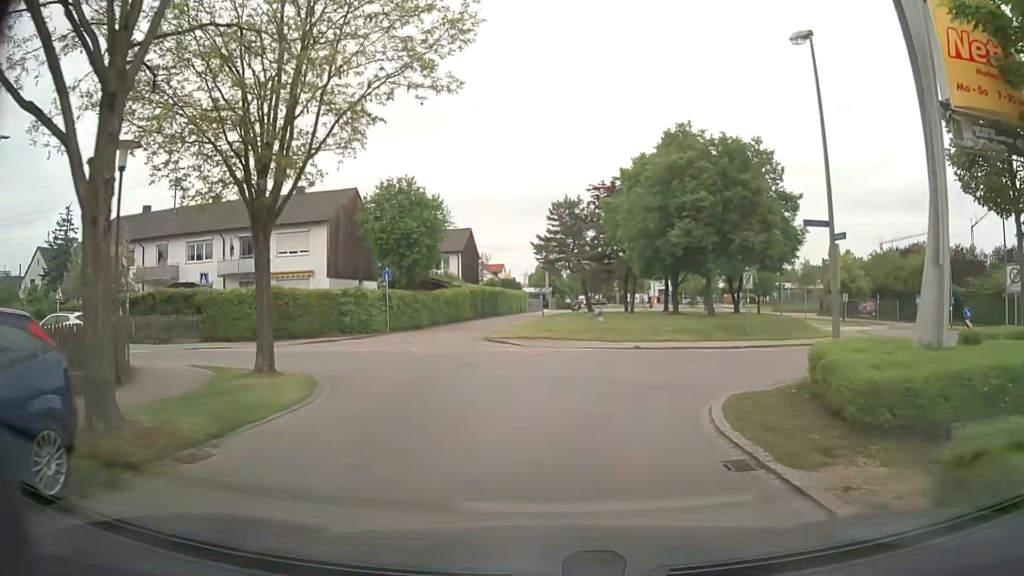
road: residential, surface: asphalt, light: Day
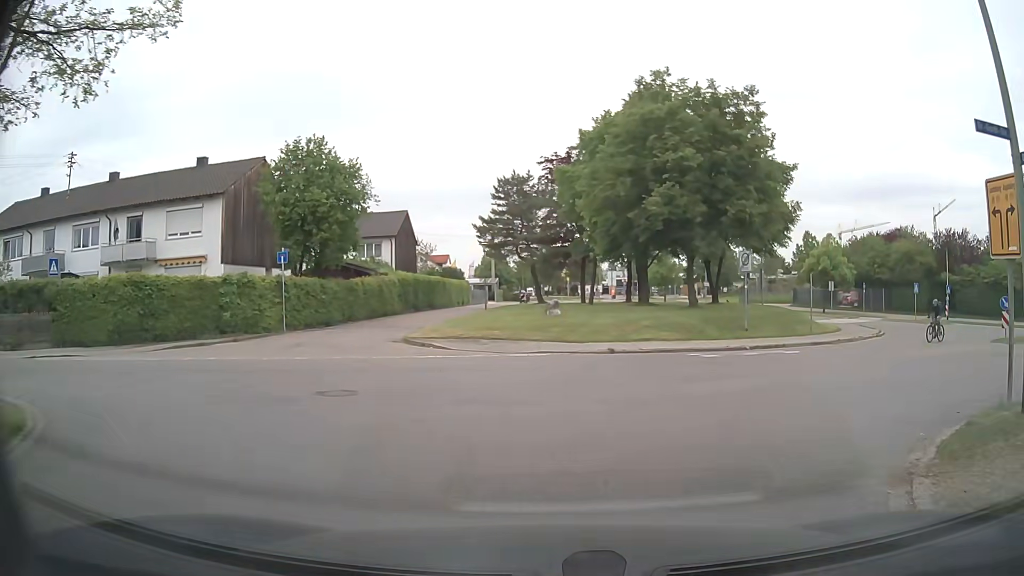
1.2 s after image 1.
(+0.1, +7.6) m; +4°
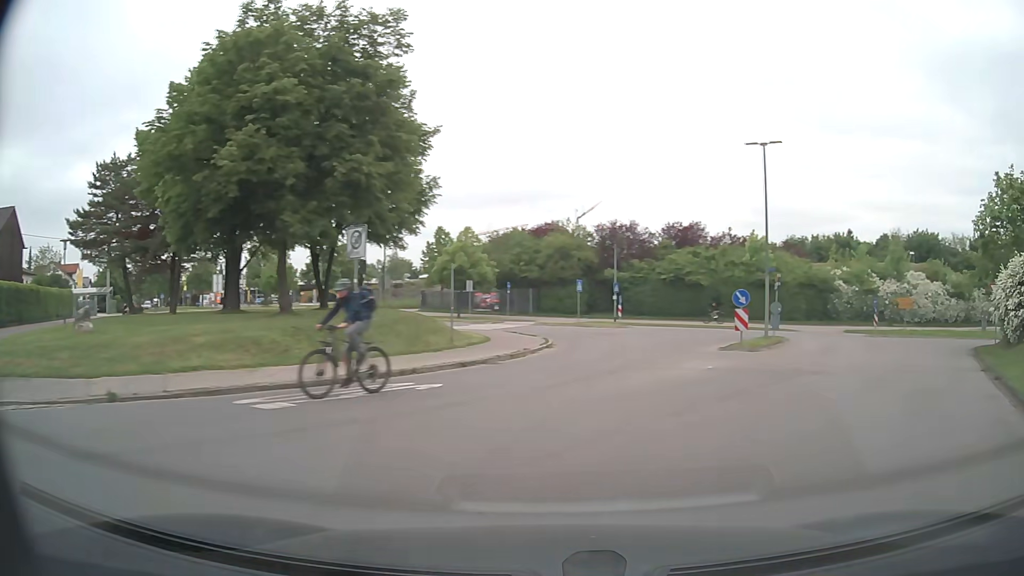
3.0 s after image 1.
(+2.1, +8.8) m; +33°
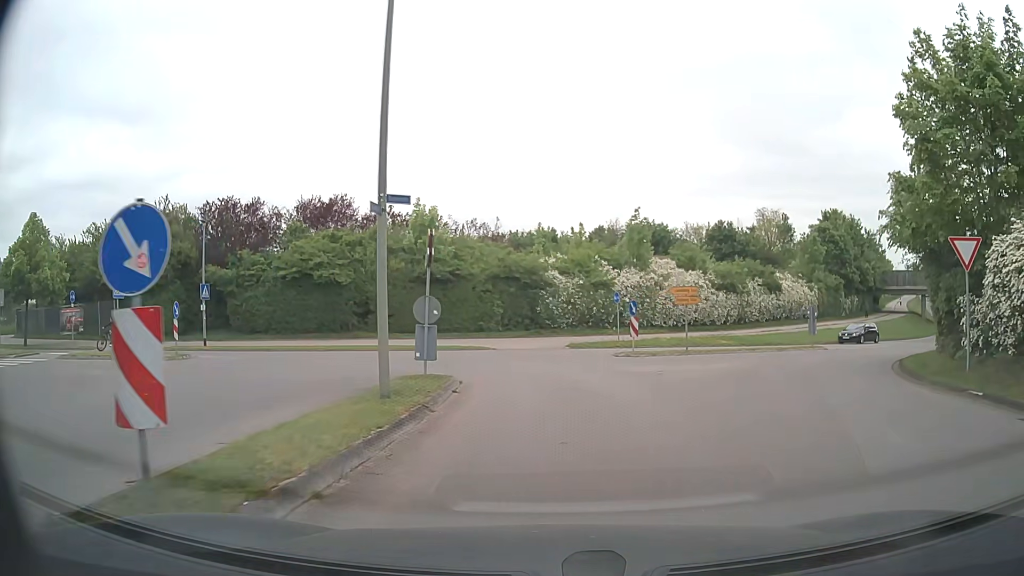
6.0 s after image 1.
(+6.4, +18.9) m; +25°
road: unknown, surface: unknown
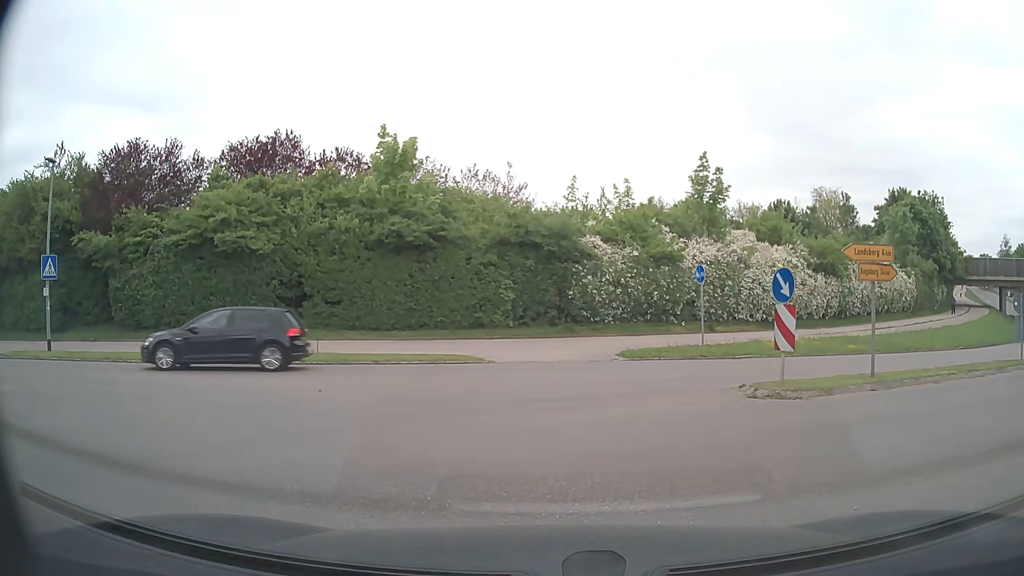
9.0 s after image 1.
(-0.1, +13.2) m; -2°
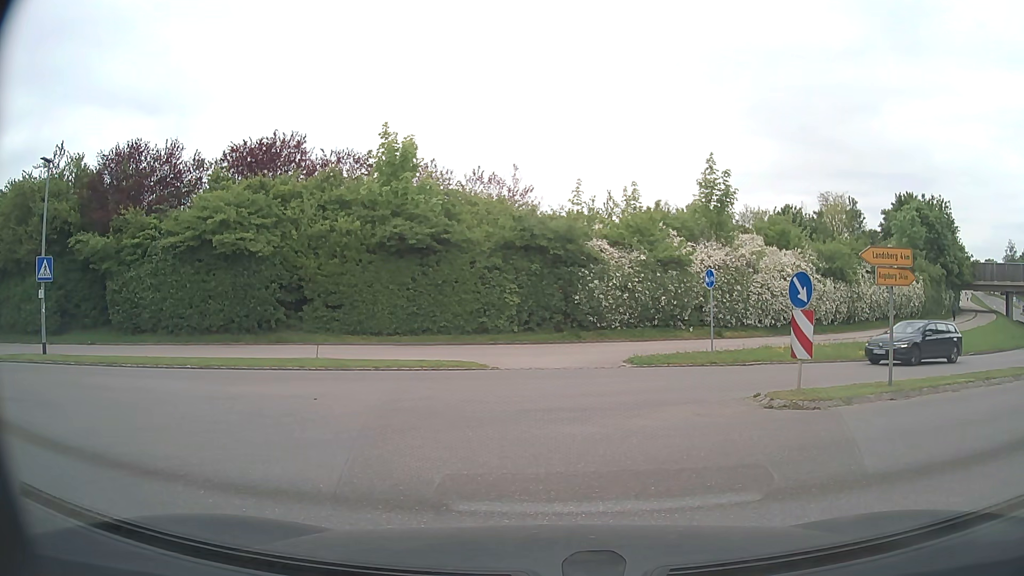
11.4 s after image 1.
(0.0, +0.5) m; 0°
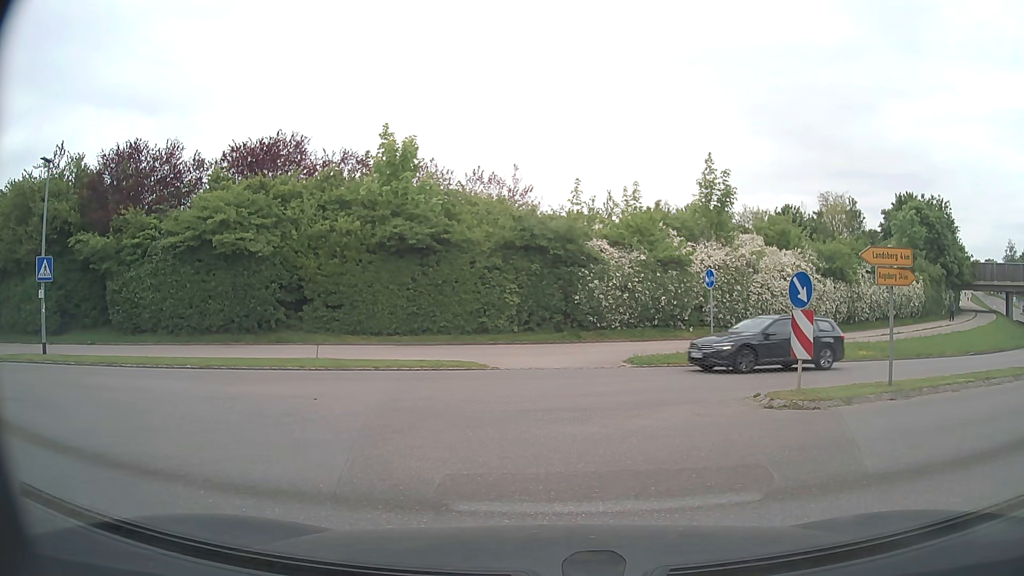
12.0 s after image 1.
(0.0, 0.0) m; 0°
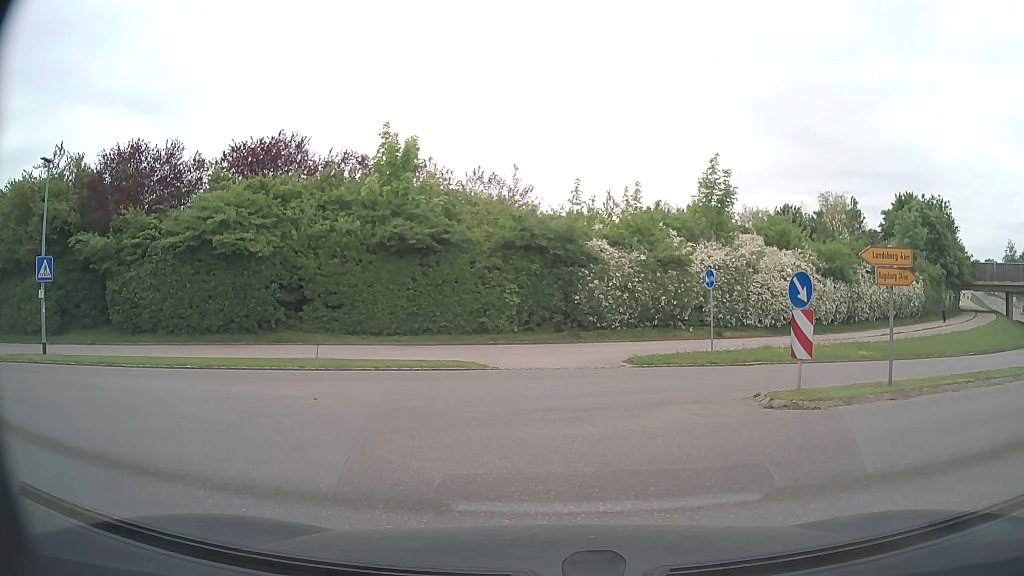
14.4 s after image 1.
(0.0, 0.0) m; 0°
